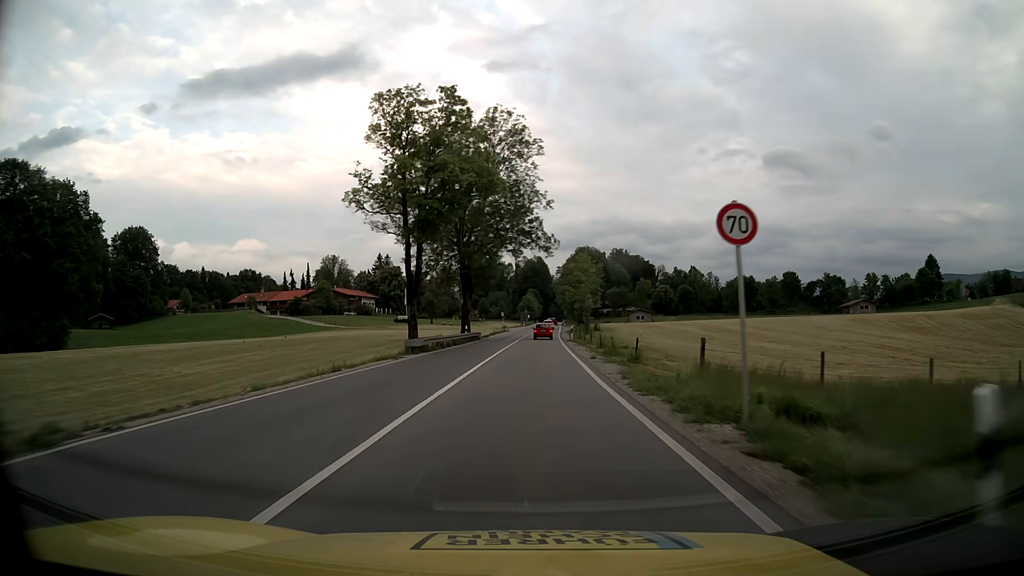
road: primary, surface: asphalt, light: Day
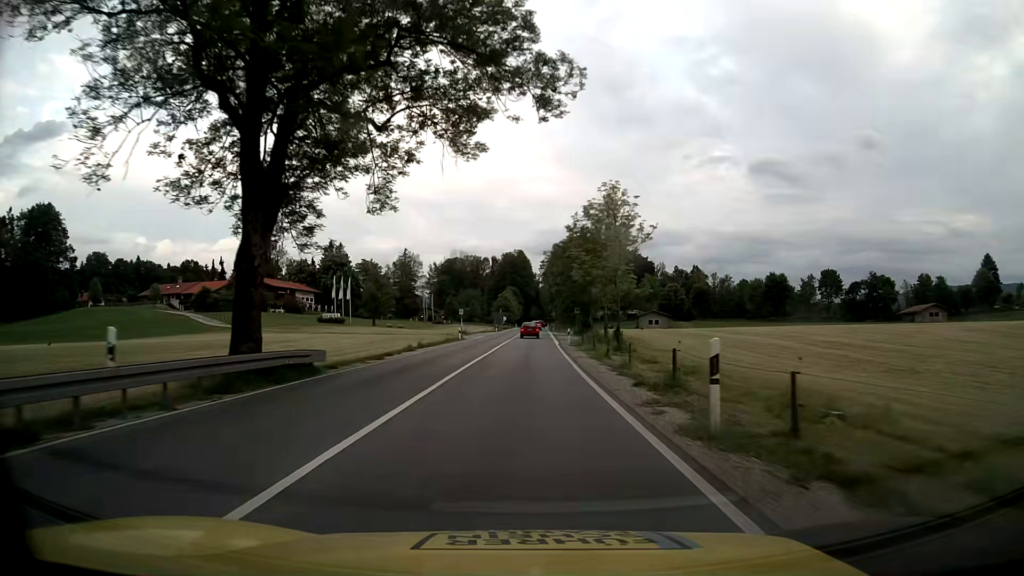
(+0.9, +44.9) m; +2°
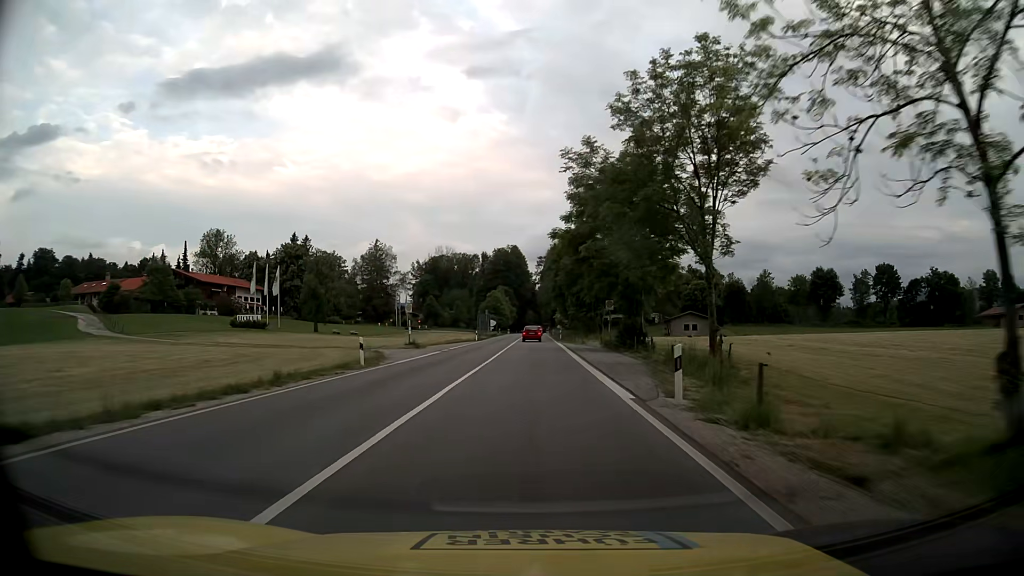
(+0.1, +33.7) m; +1°
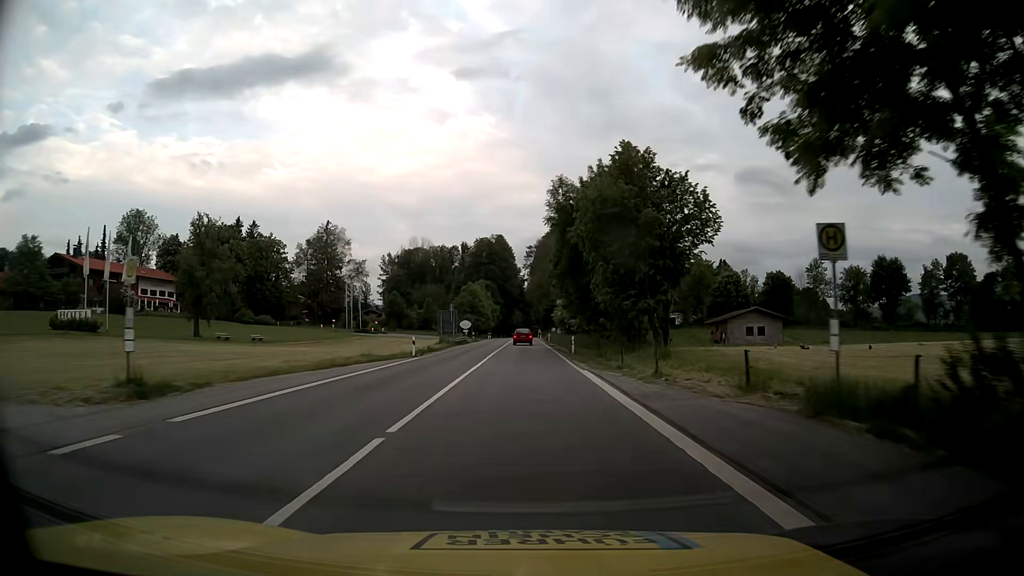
(+0.2, +33.7) m; +1°
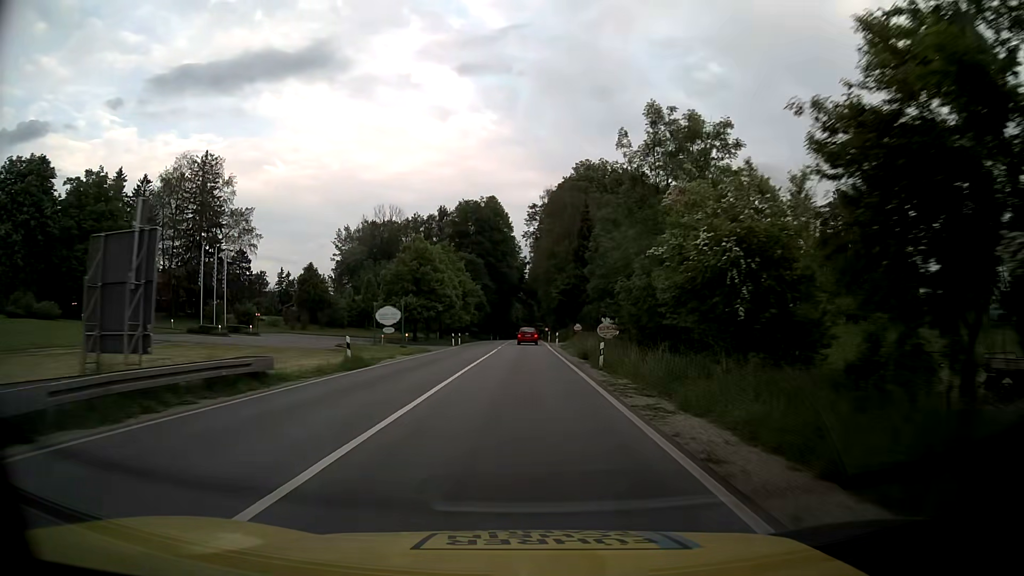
(0.0, +56.3) m; 0°
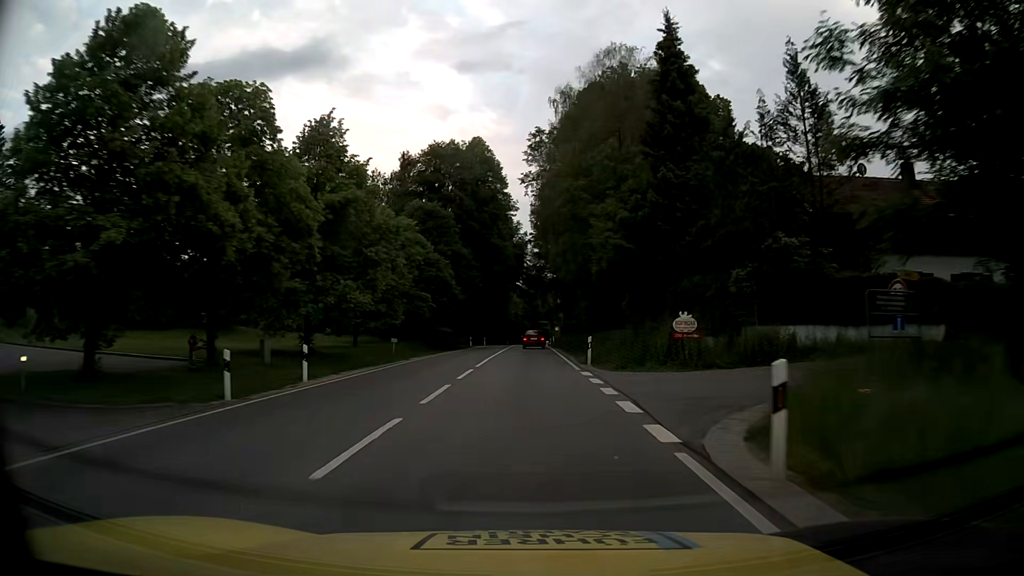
(-0.2, +45.0) m; 0°
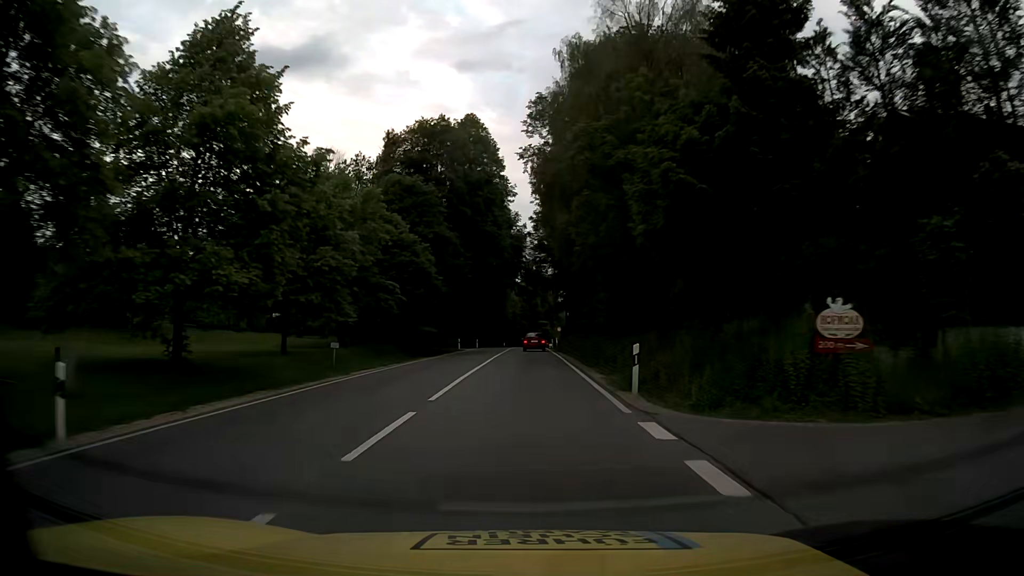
(0.0, +11.2) m; 0°
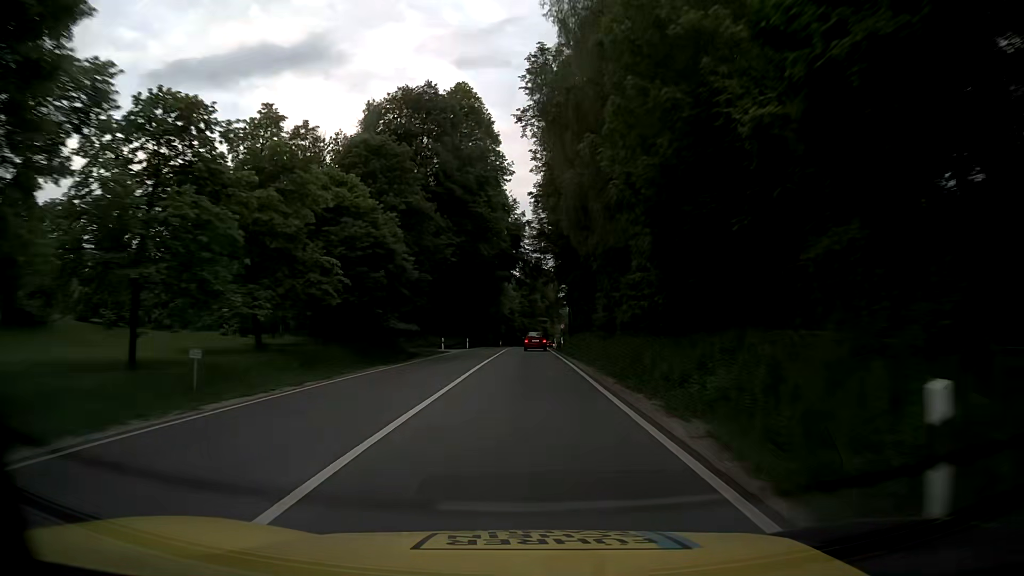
(0.0, +11.1) m; 0°
(0, +10) (0, +20) (0, +30) (0, +40) (0, +50) (0, +60) (0, +70) (0, +80) (+1, +90) (+1, +100) m
